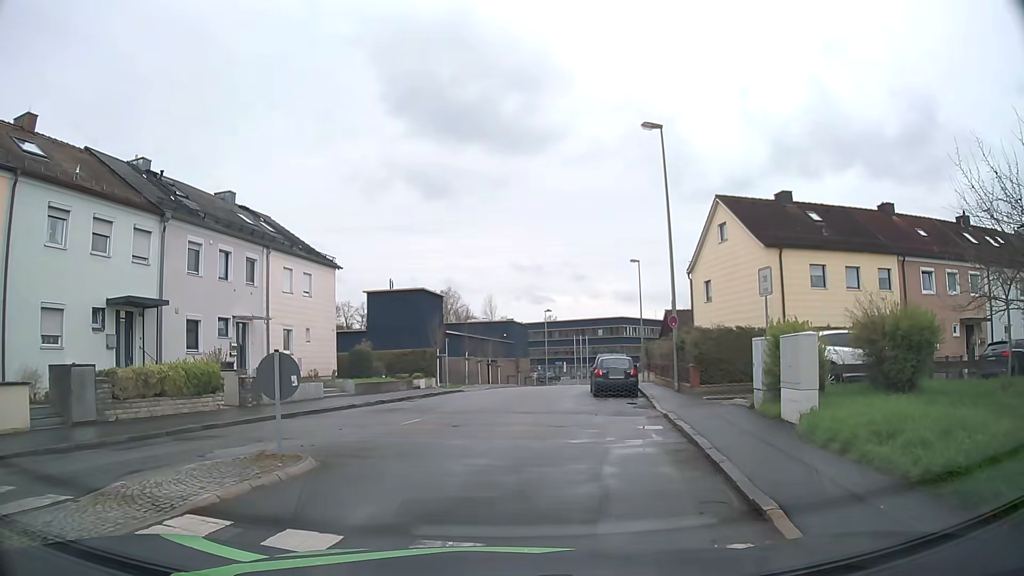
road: residential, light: Day
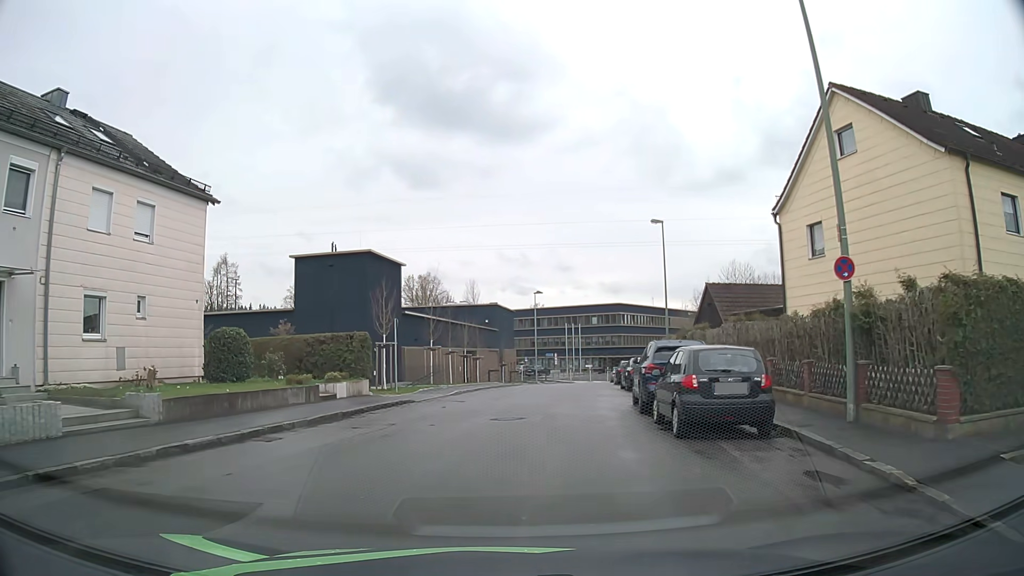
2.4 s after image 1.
(+0.3, +14.5) m; +2°
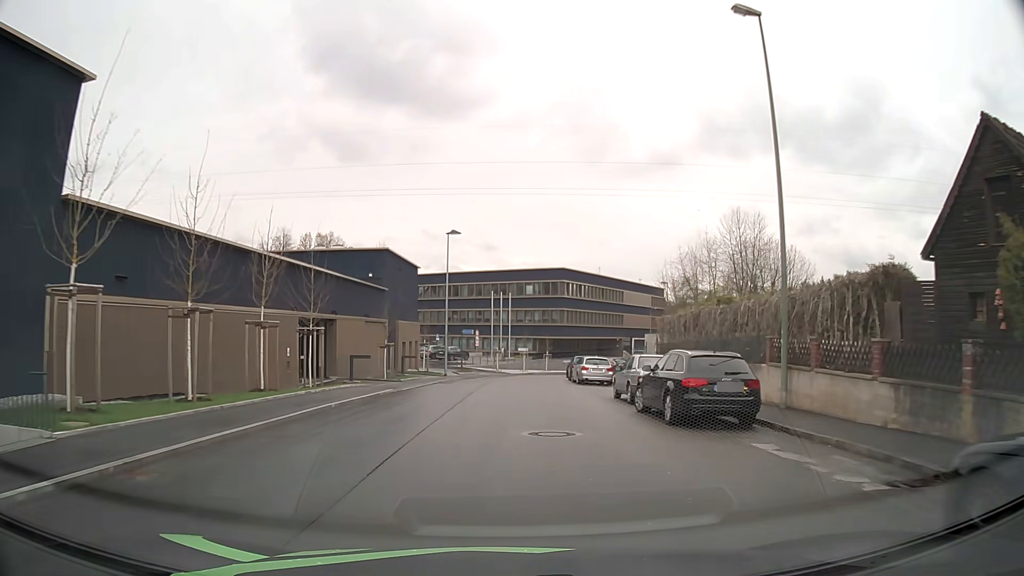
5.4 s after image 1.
(+1.6, +27.9) m; +6°
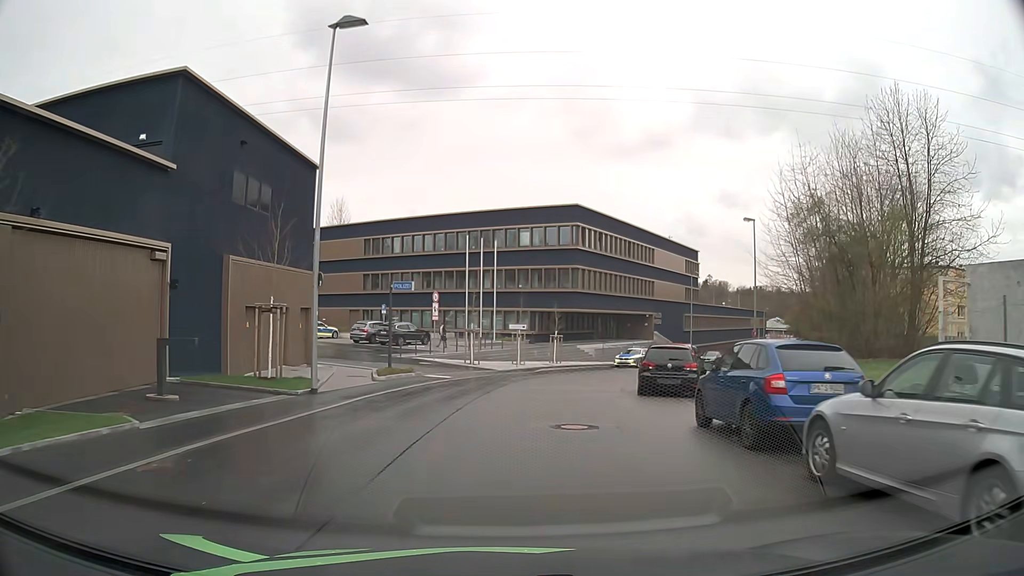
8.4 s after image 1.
(+0.4, +30.1) m; +1°
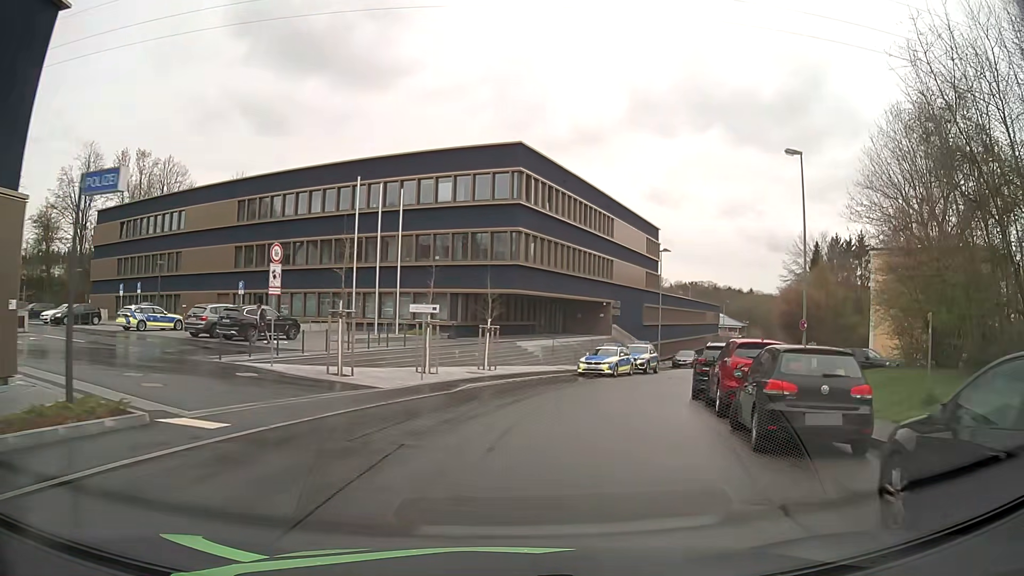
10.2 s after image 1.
(+0.8, +17.3) m; +7°
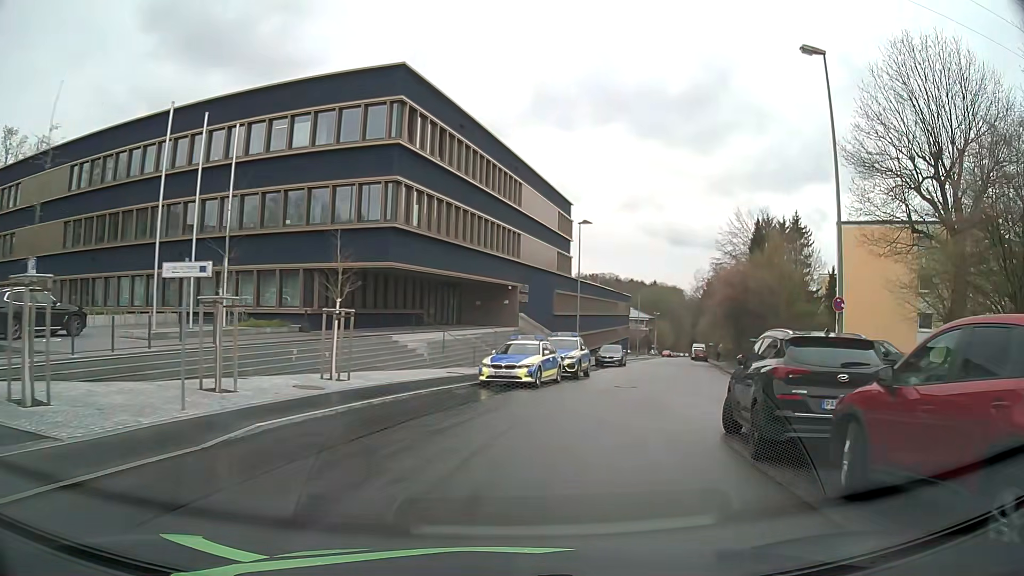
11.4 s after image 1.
(+0.7, +11.3) m; +8°
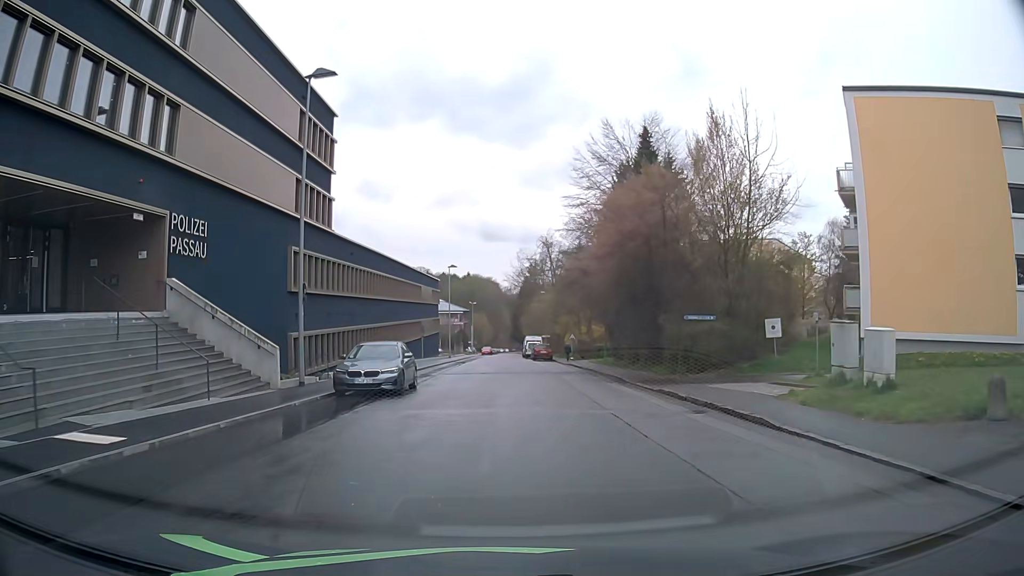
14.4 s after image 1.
(+5.3, +27.0) m; +16°
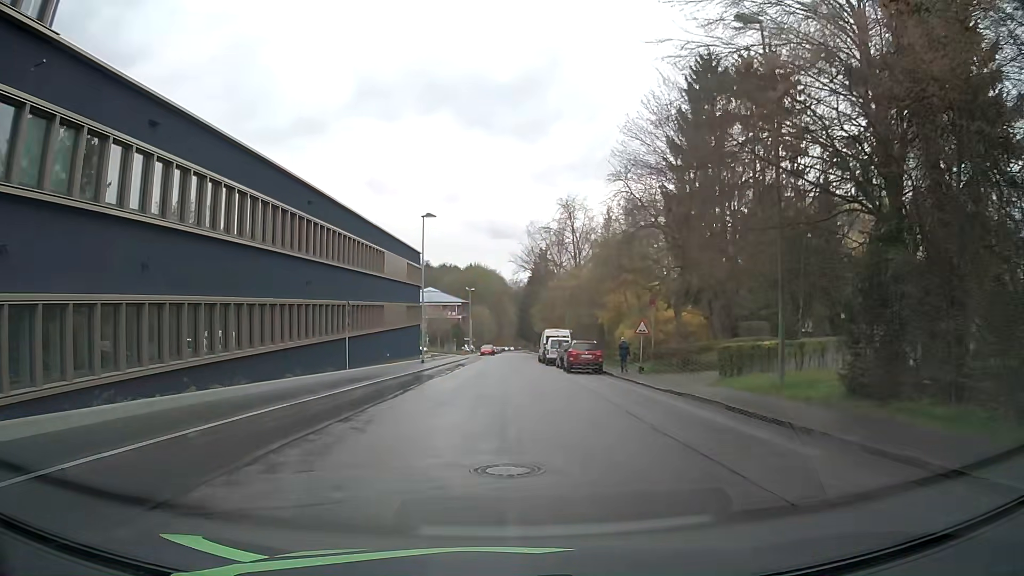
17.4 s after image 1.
(-0.3, +28.7) m; -1°
(0, +10) (0, +20) (0, +30) (0, +40) (0, +50) (+1, +60) (+2, +70) (+3, +80) (+3, +90) (+3, +100) m
